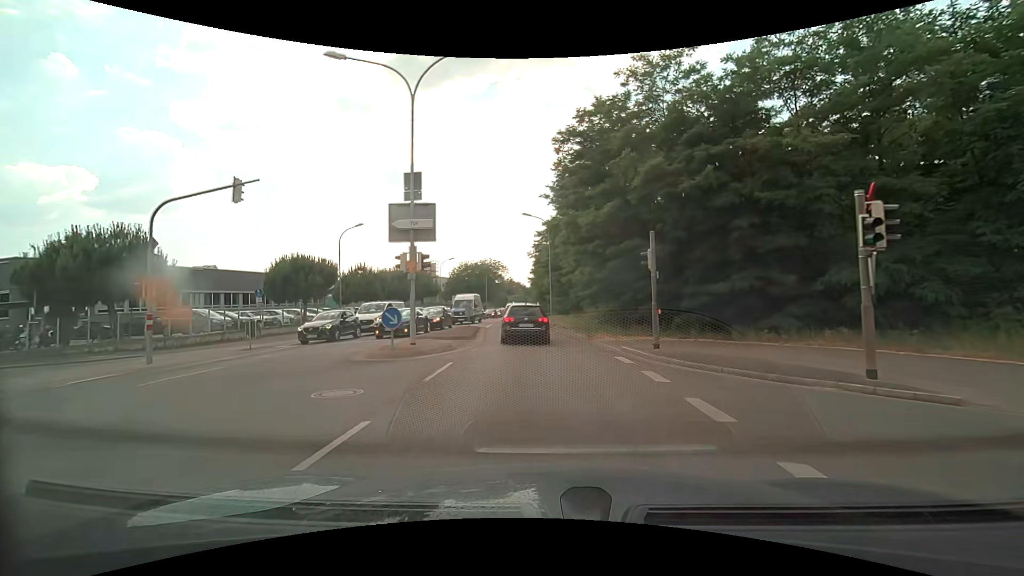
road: secondary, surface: asphalt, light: Day
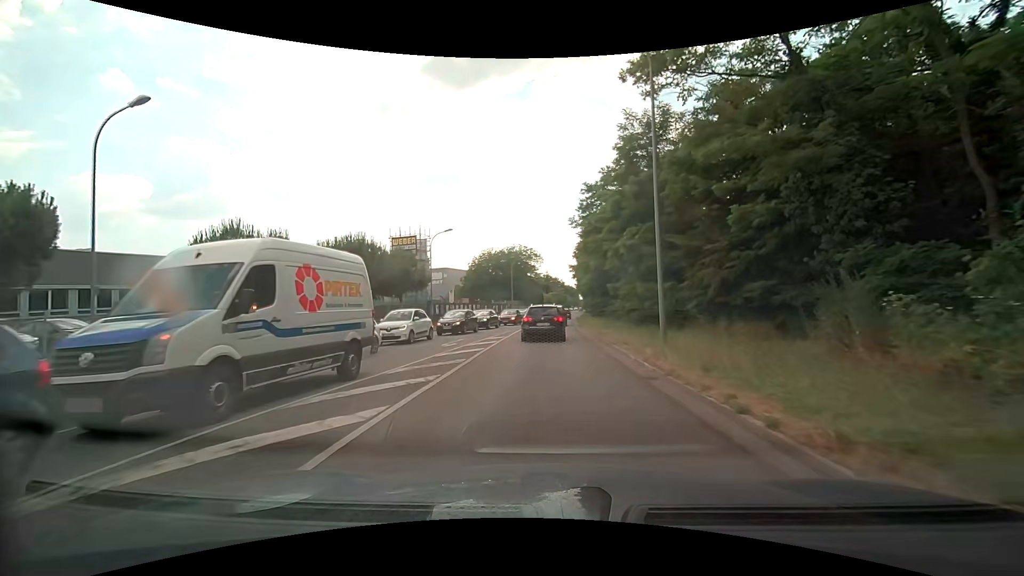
(-1.5, +29.1) m; -4°
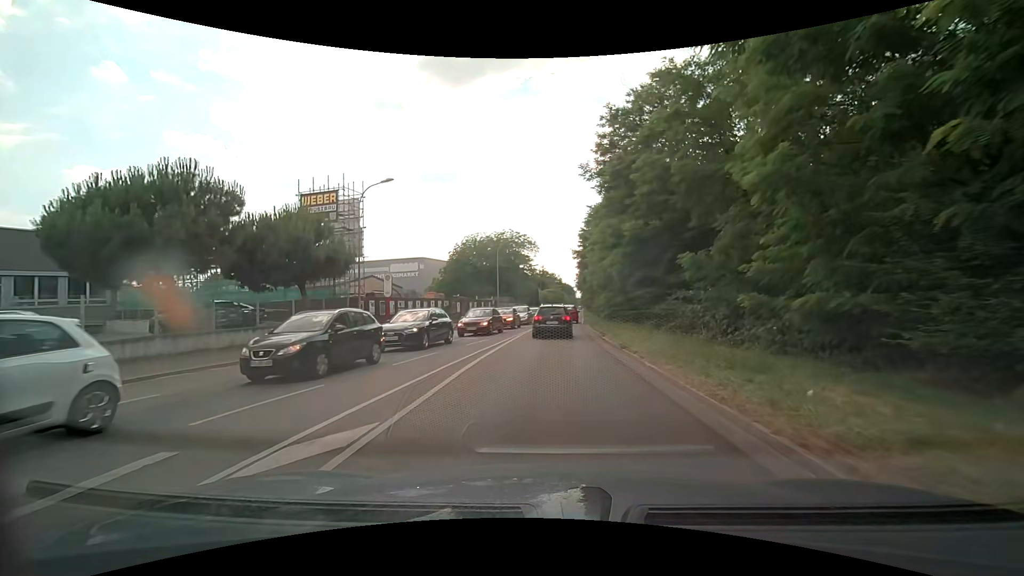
(-0.1, +18.2) m; 0°
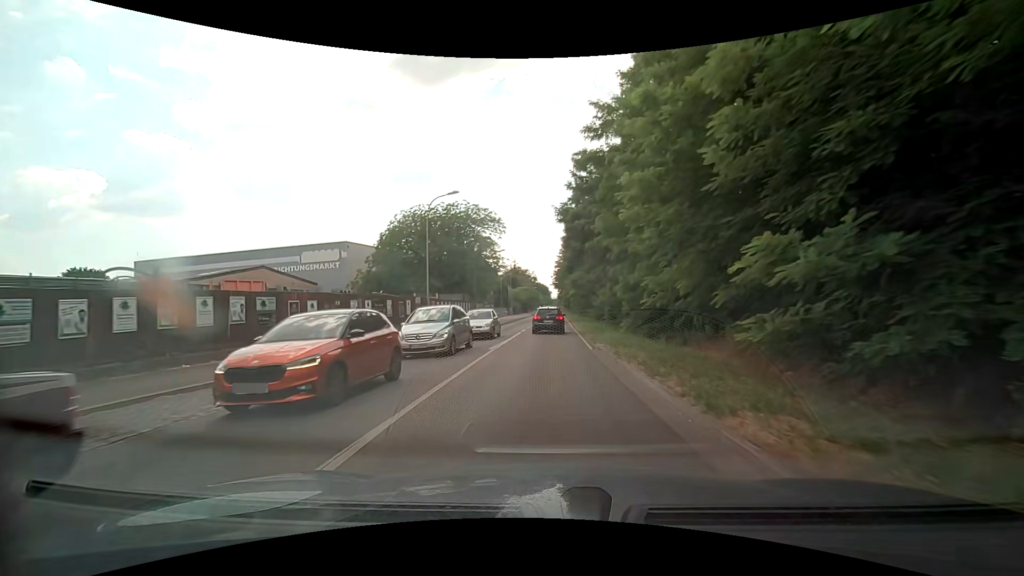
(+0.6, +25.2) m; +3°
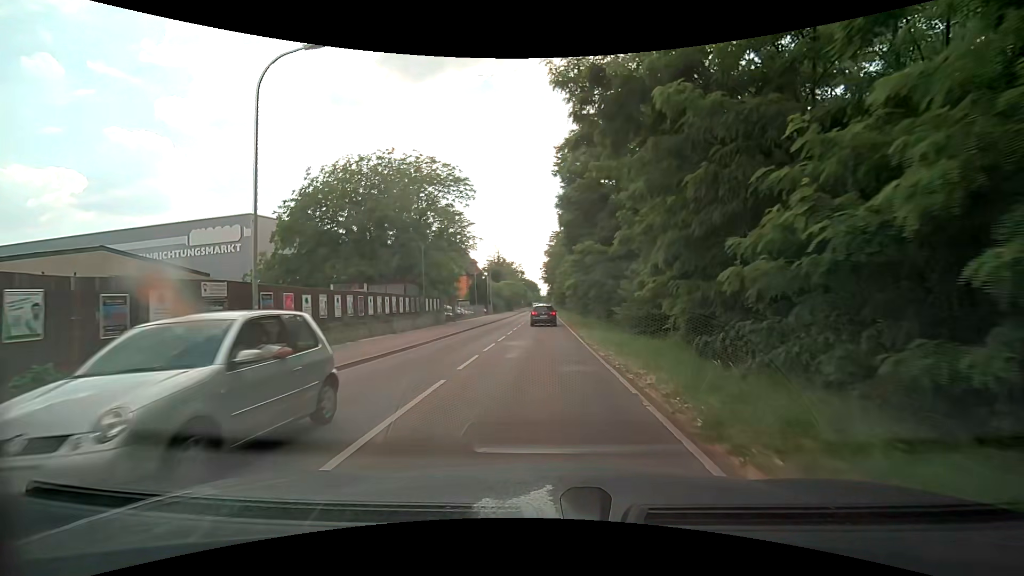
(+0.2, +19.6) m; 0°
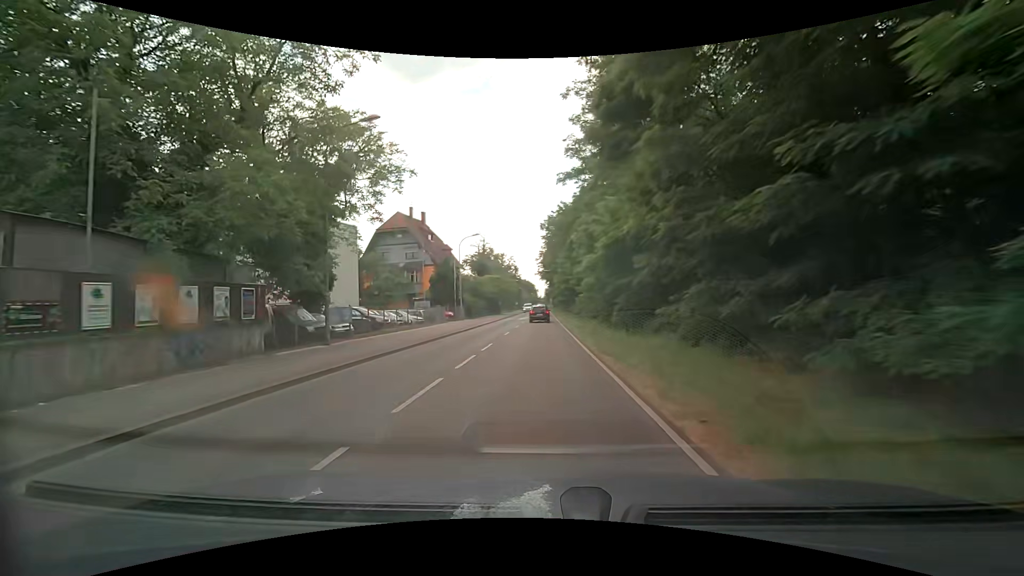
(+0.4, +27.1) m; +1°
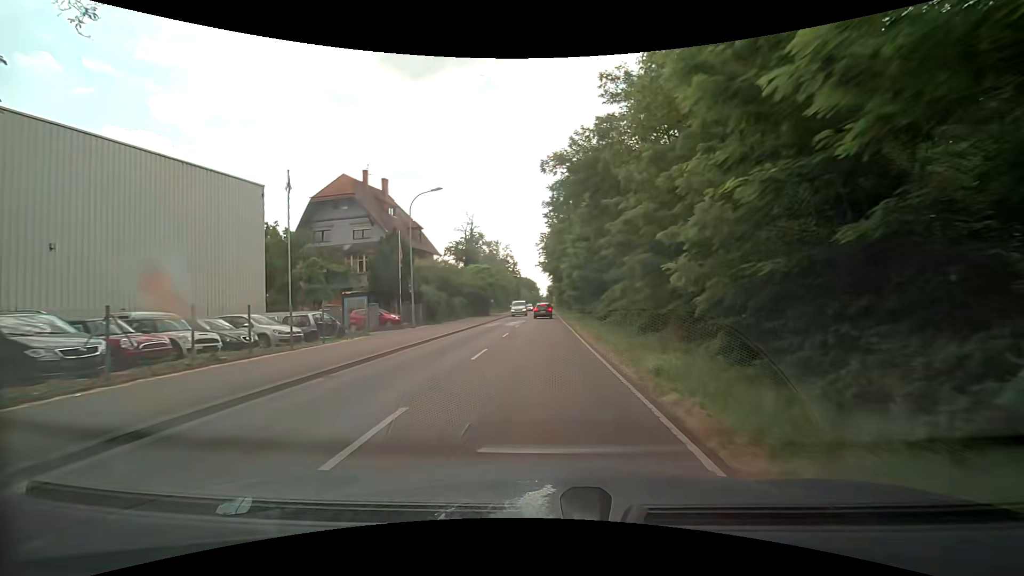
(0.0, +20.9) m; 0°
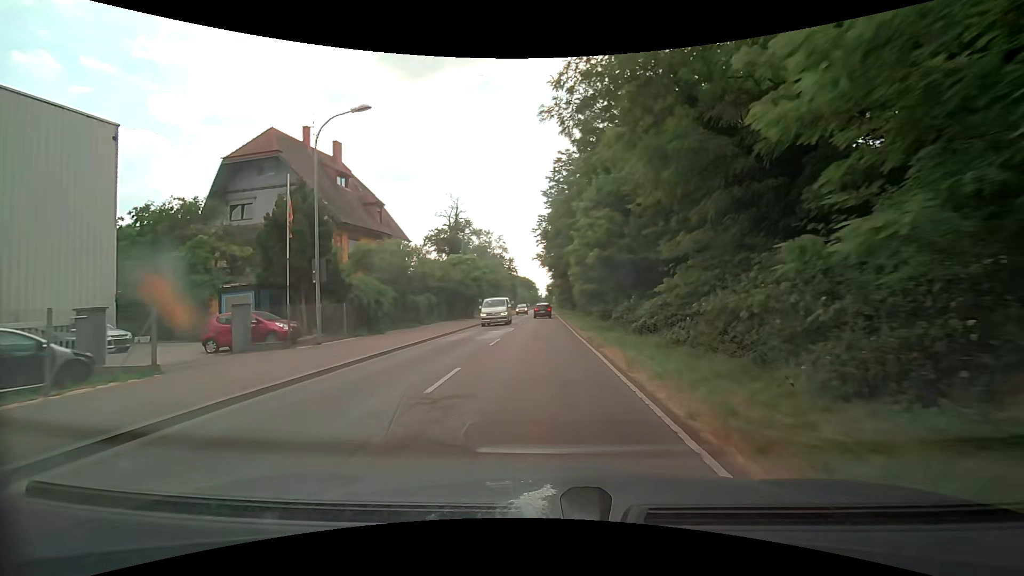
(-0.2, +14.0) m; -1°
(0, +10) (0, +20) (0, +30) (0, +40) (0, +50) (0, +60) (0, +70) (+1, +80) (+1, +90) (+1, +100) m
